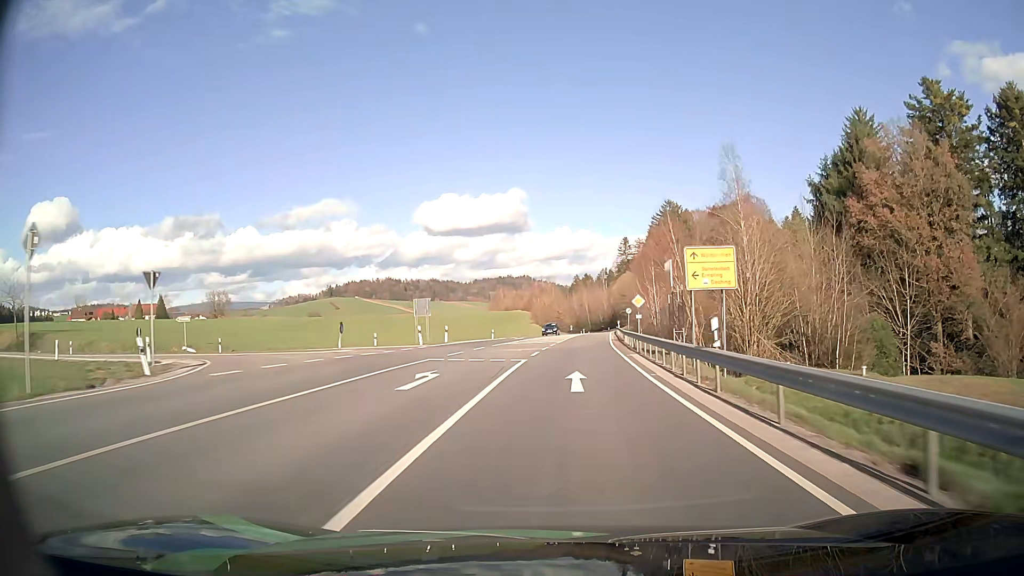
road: secondary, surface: asphalt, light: Day
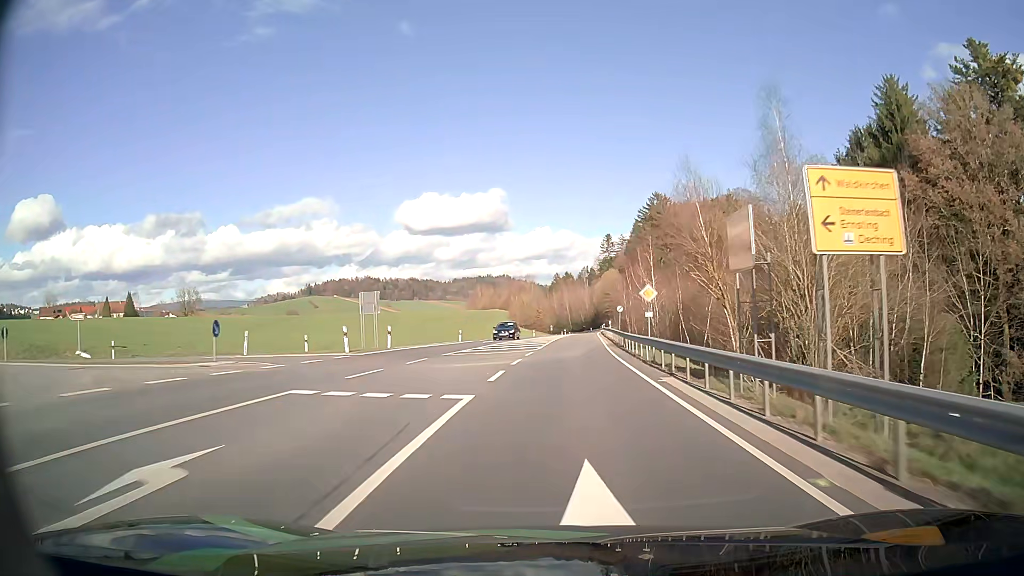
(+0.2, +11.7) m; +2°
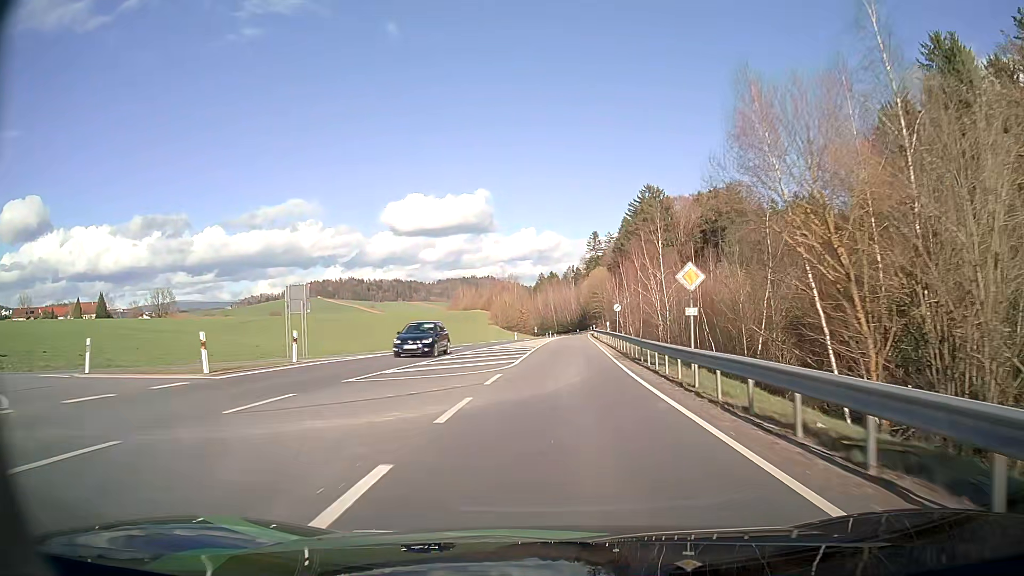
(+0.1, +11.8) m; +1°
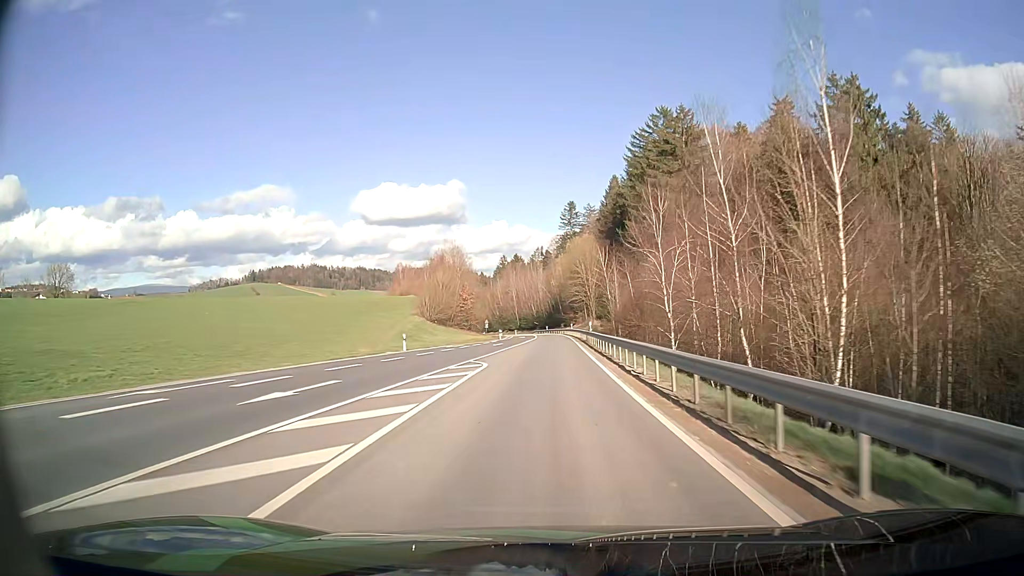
(+2.2, +59.4) m; +3°
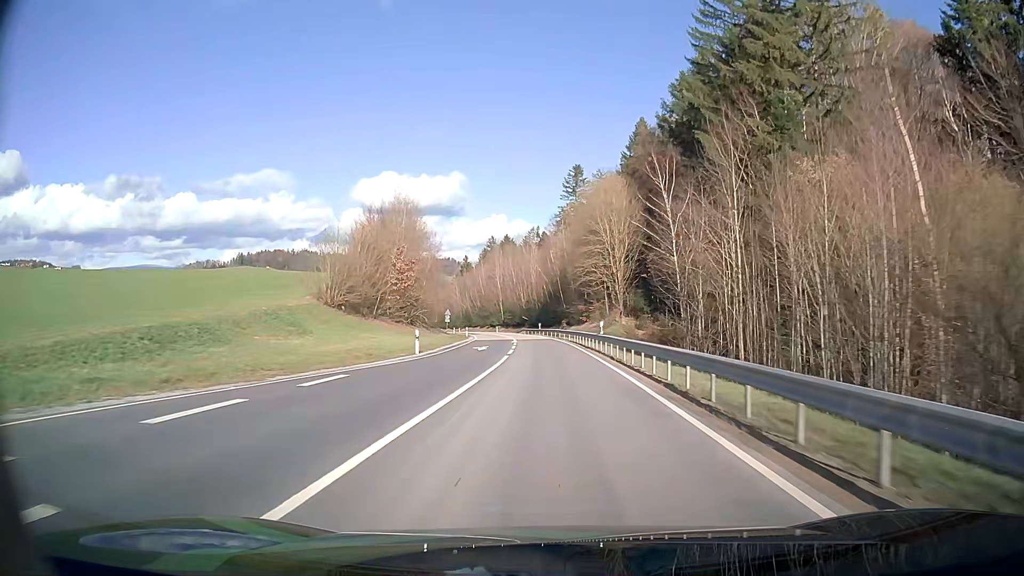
(+0.1, +48.1) m; +1°
(0, +10) (0, +20) (0, +30) (0, +40) (-1, +50) (-2, +60) (-2, +70) (-4, +80) (-5, +90) (-6, +100) m
